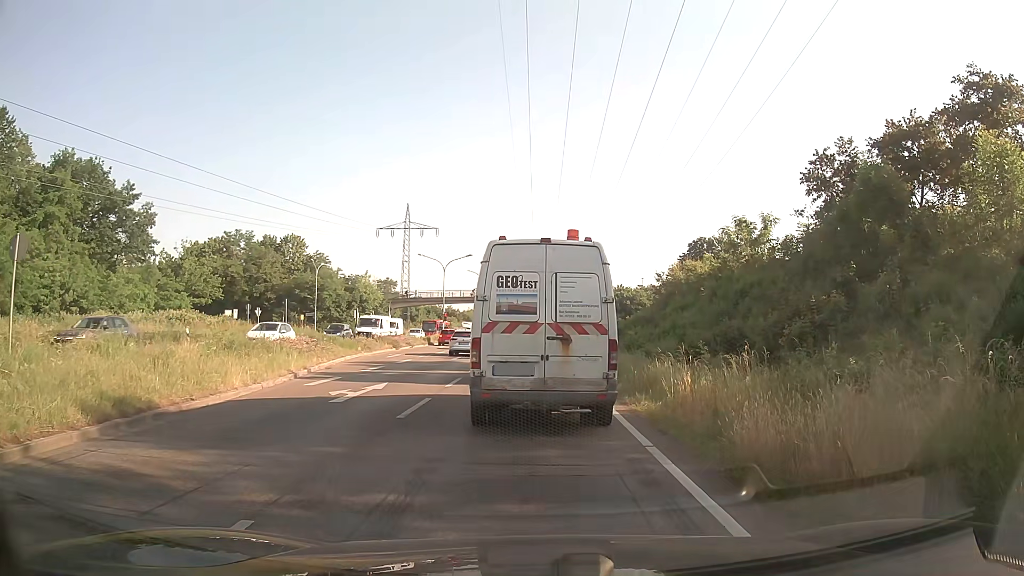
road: primary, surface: asphalt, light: Day
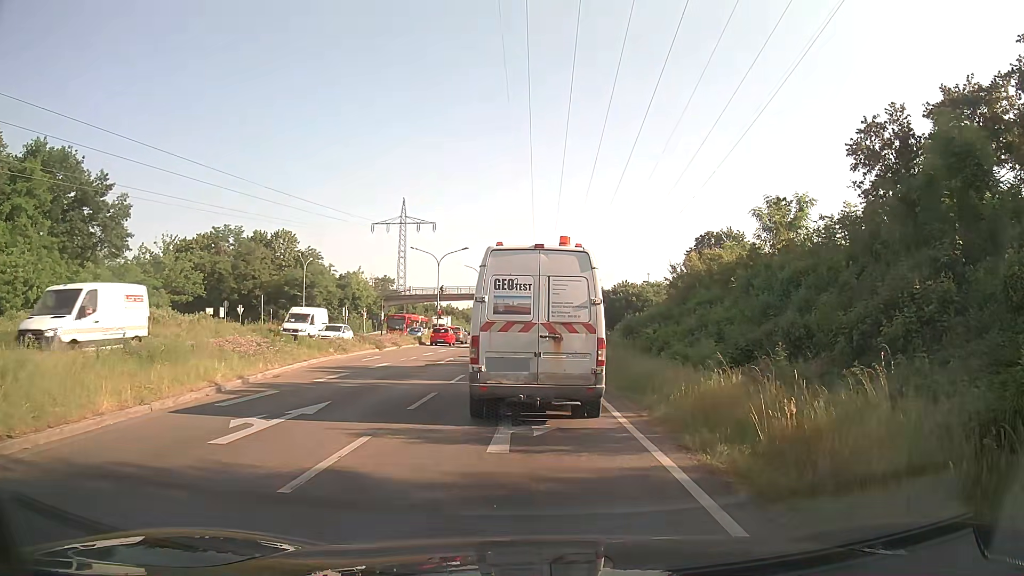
(0.0, +5.2) m; 0°
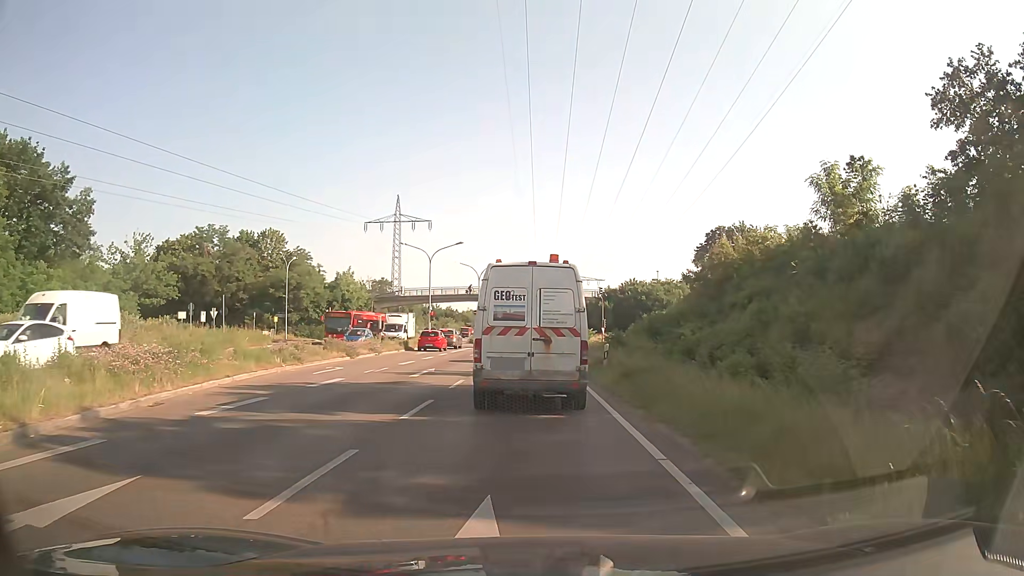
(0.0, +6.9) m; 0°
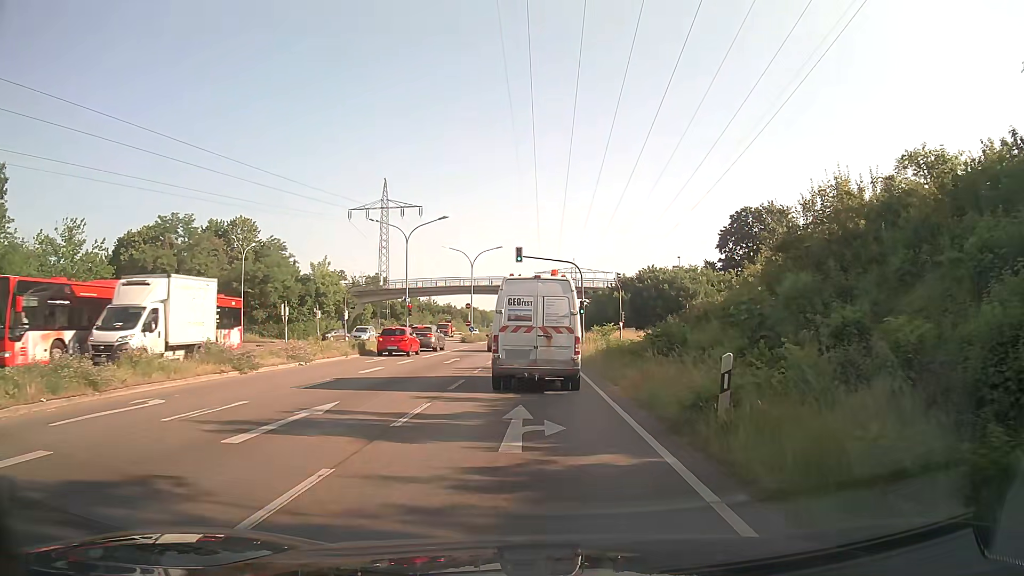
(-0.1, +13.5) m; -1°
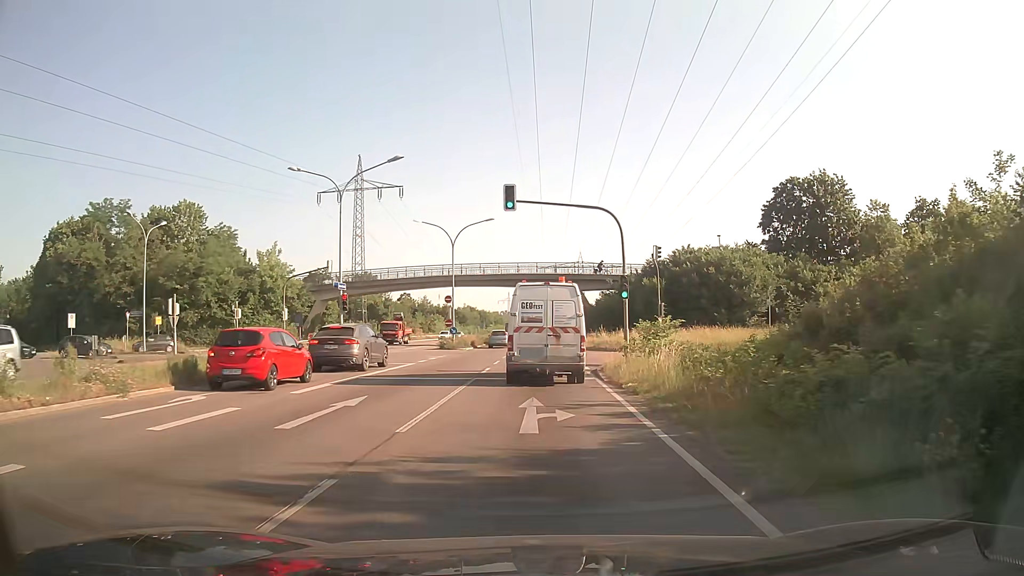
(0.0, +18.9) m; 0°
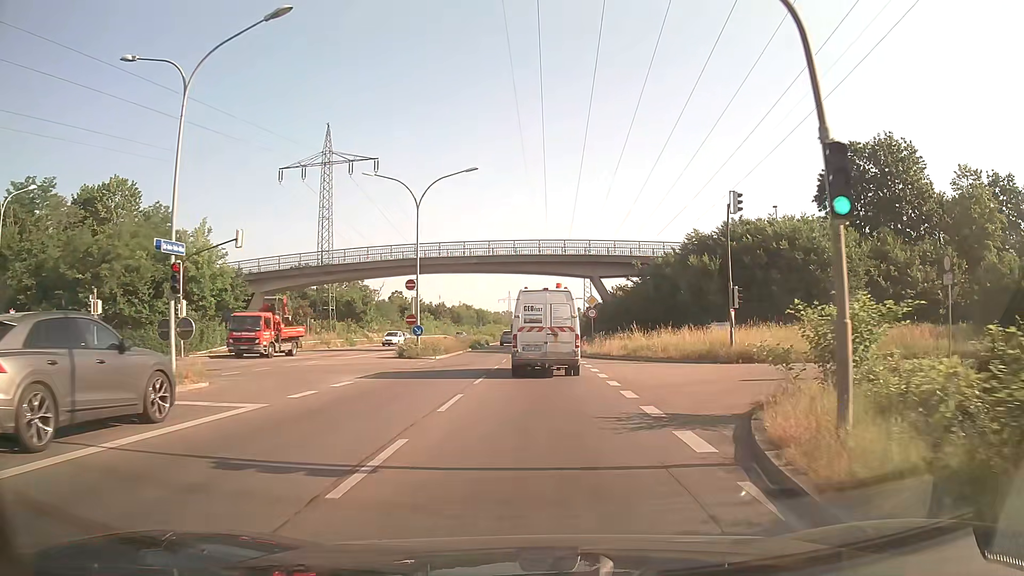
(-0.1, +16.8) m; 0°
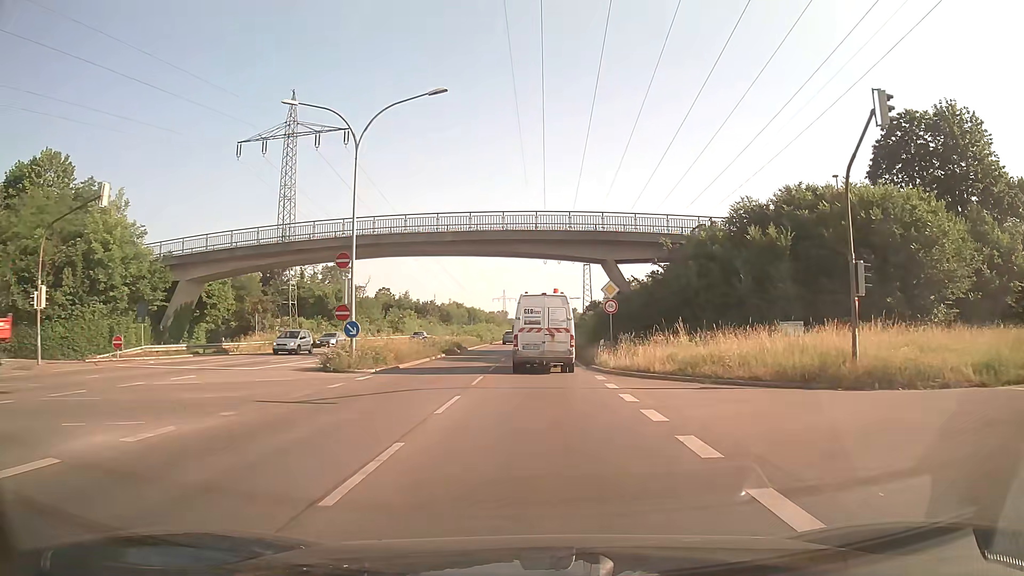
(+0.1, +12.4) m; +1°
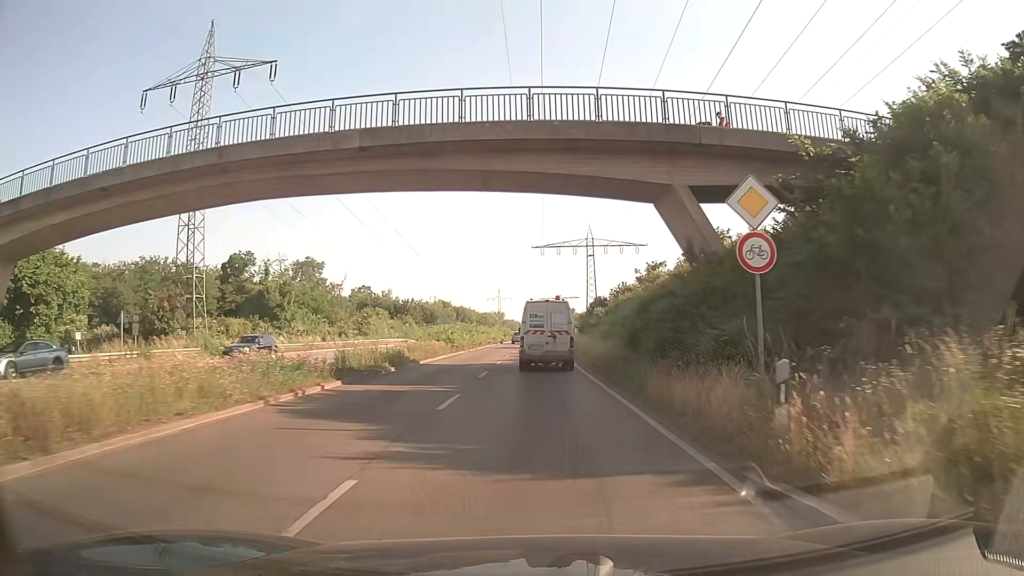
(+0.1, +20.2) m; 0°
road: trunk
